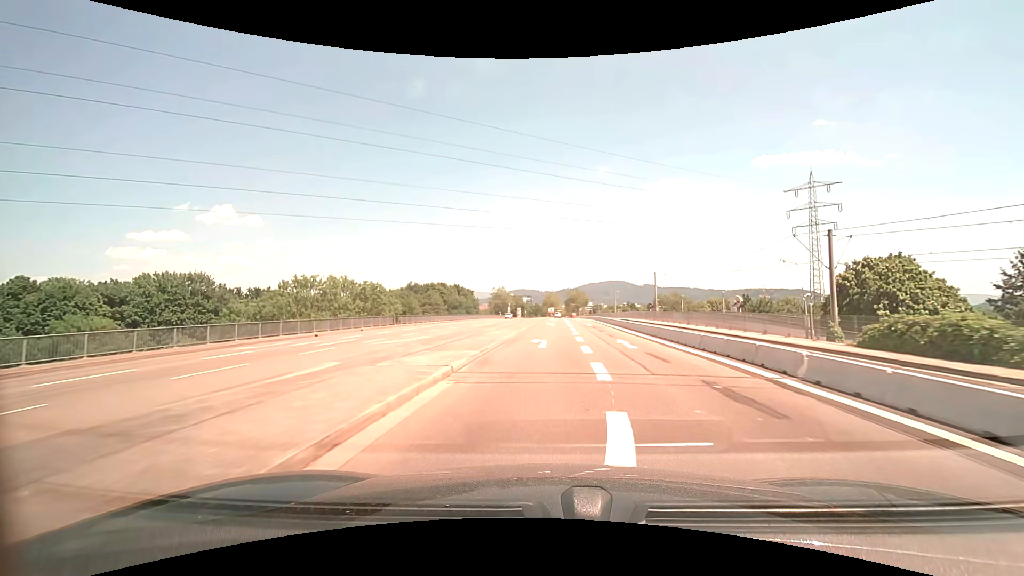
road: secondary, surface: asphalt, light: Day
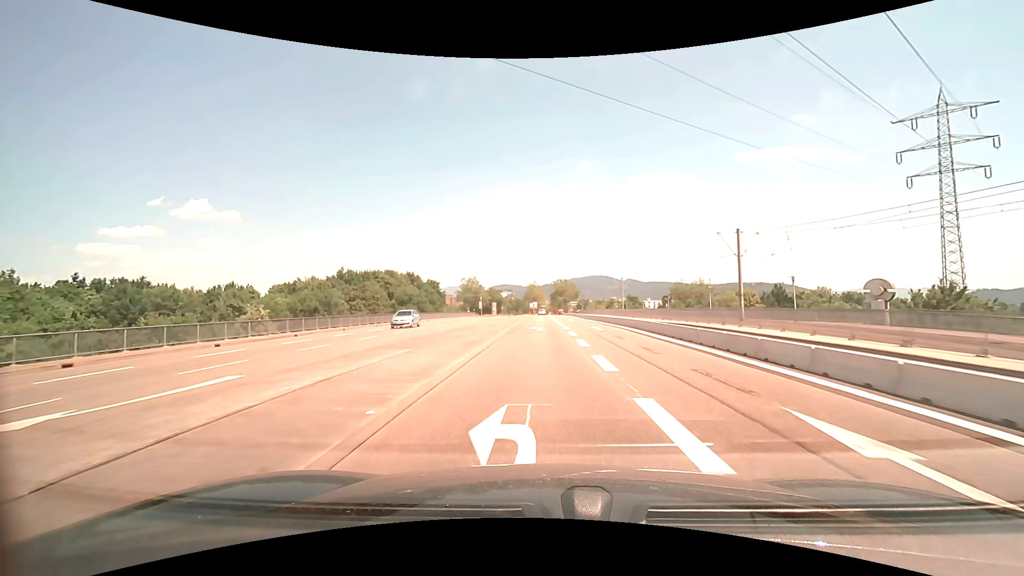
(+0.8, +41.0) m; +2°
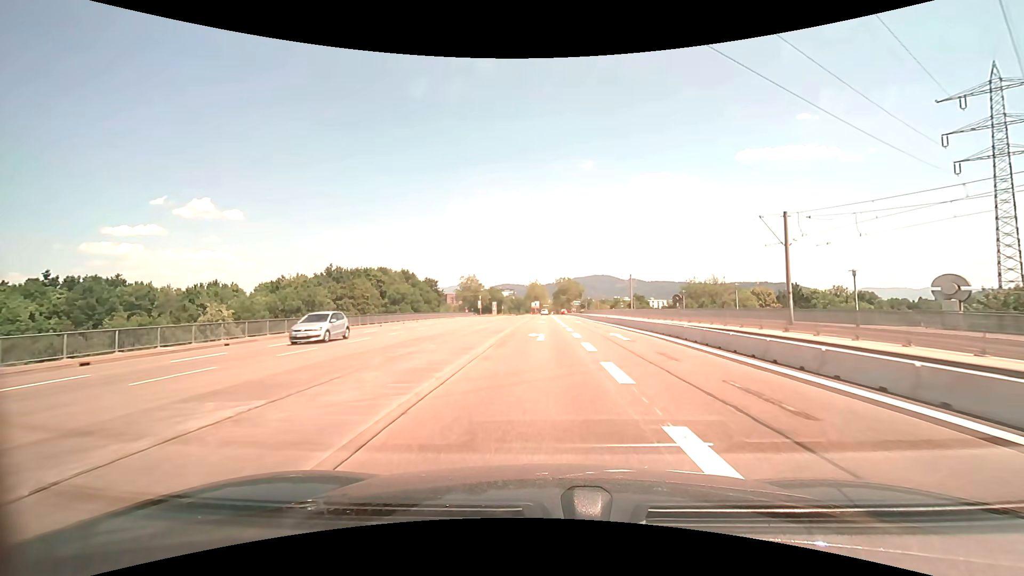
(0.0, +7.5) m; 0°
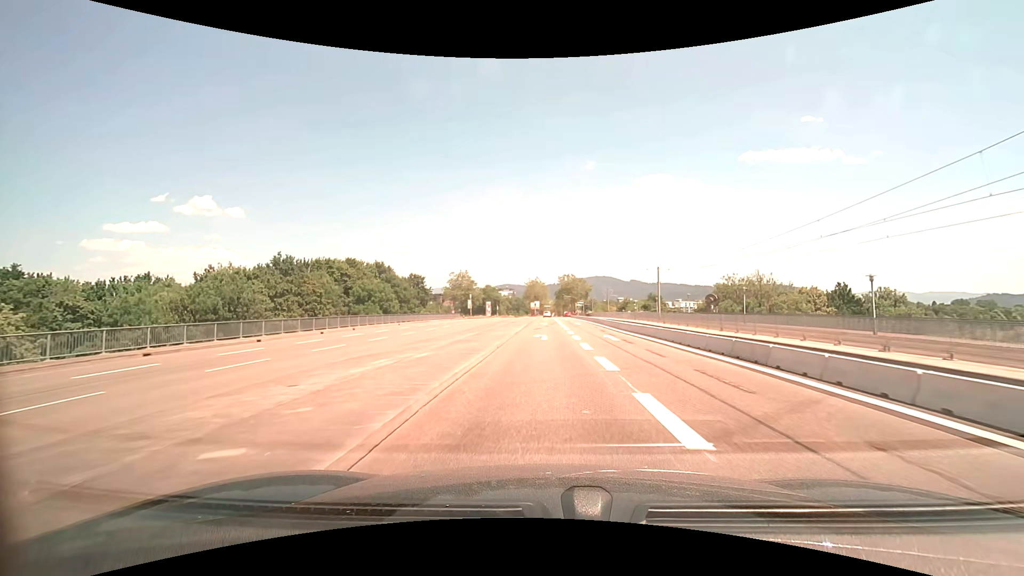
(-0.1, +21.5) m; 0°
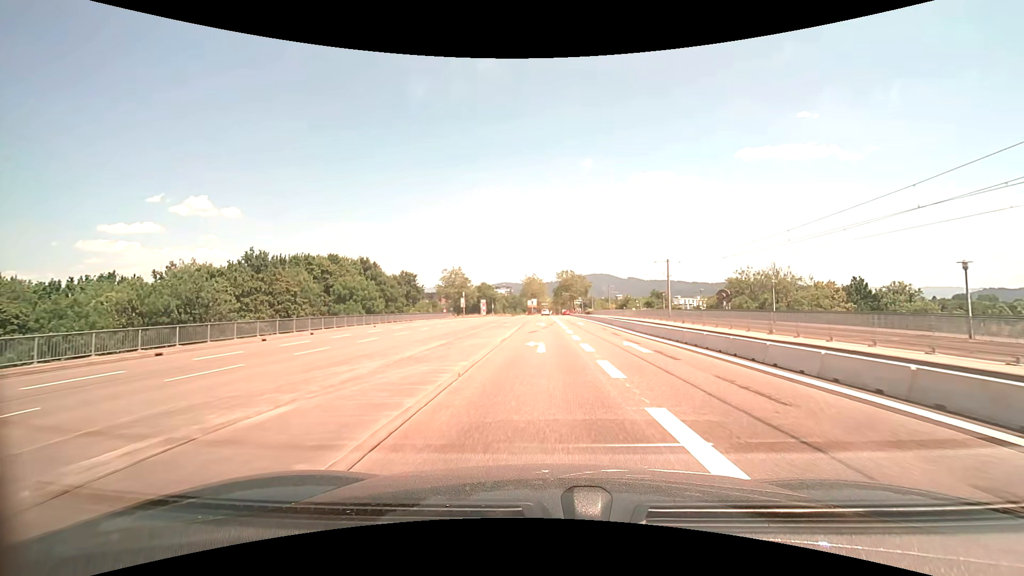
(0.0, +7.2) m; 0°
